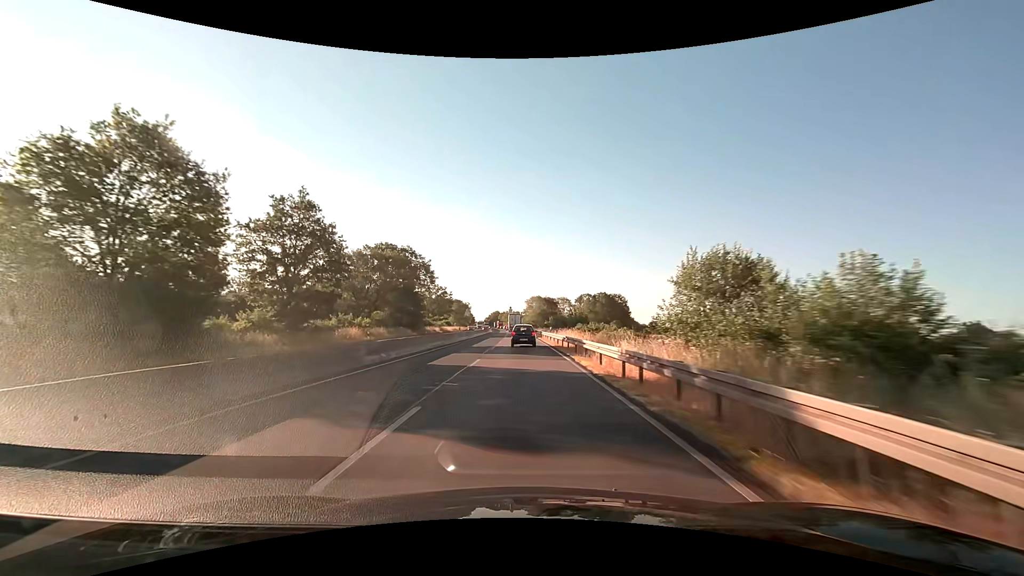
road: trunk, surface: asphalt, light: Day
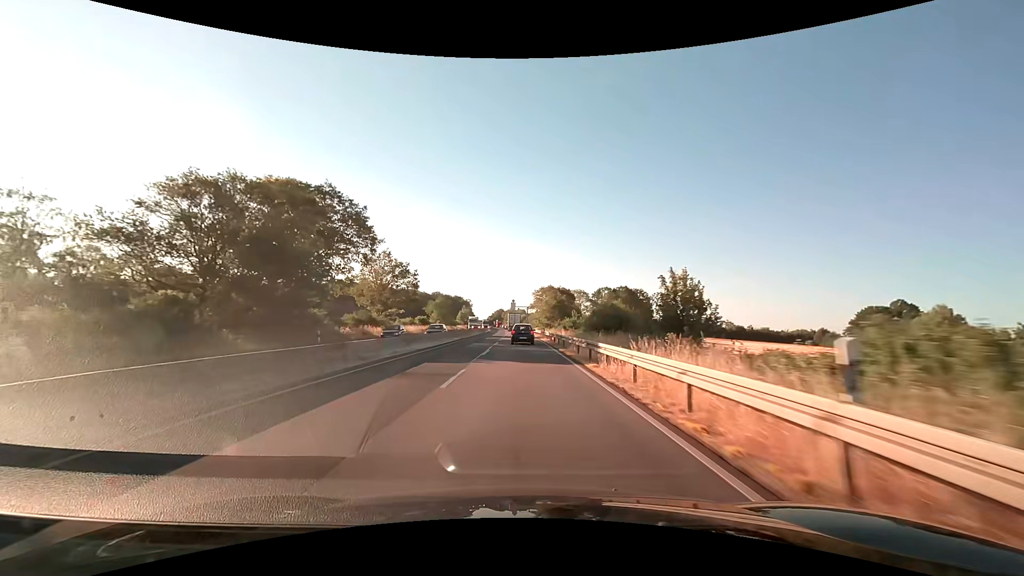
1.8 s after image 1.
(-0.2, +41.7) m; 0°
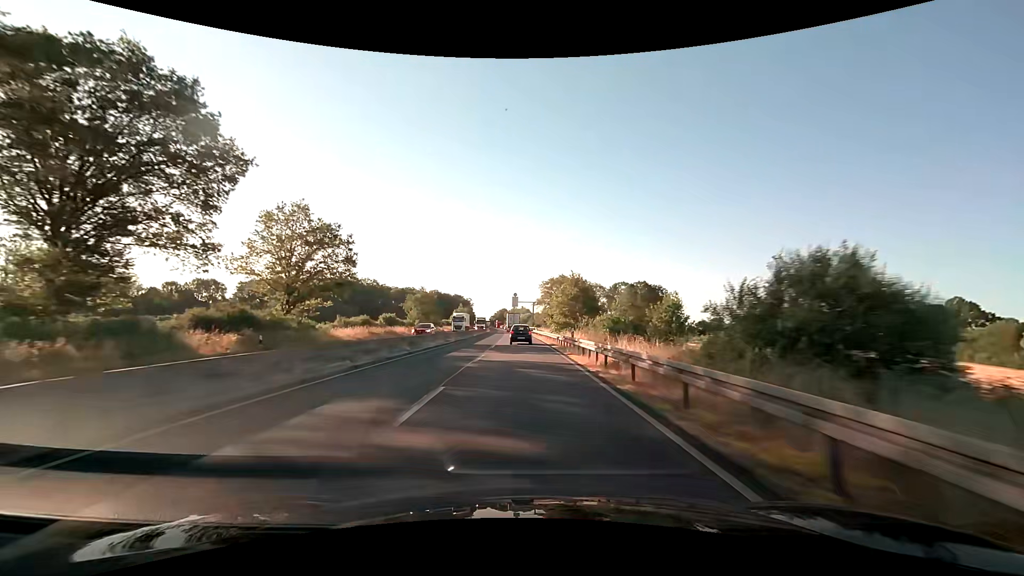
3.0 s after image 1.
(-0.2, +28.0) m; -1°
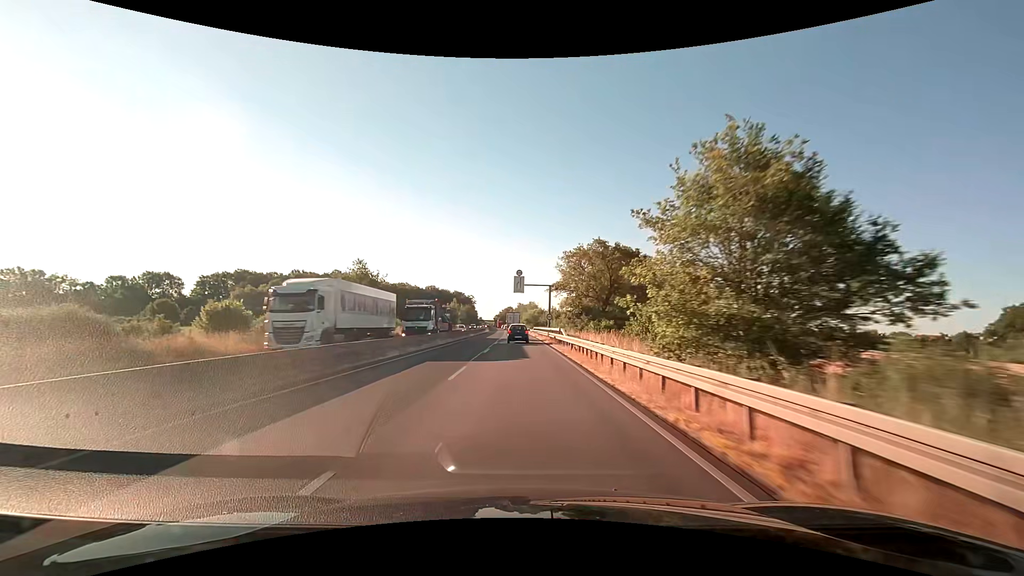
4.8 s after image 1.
(-0.3, +42.2) m; -1°
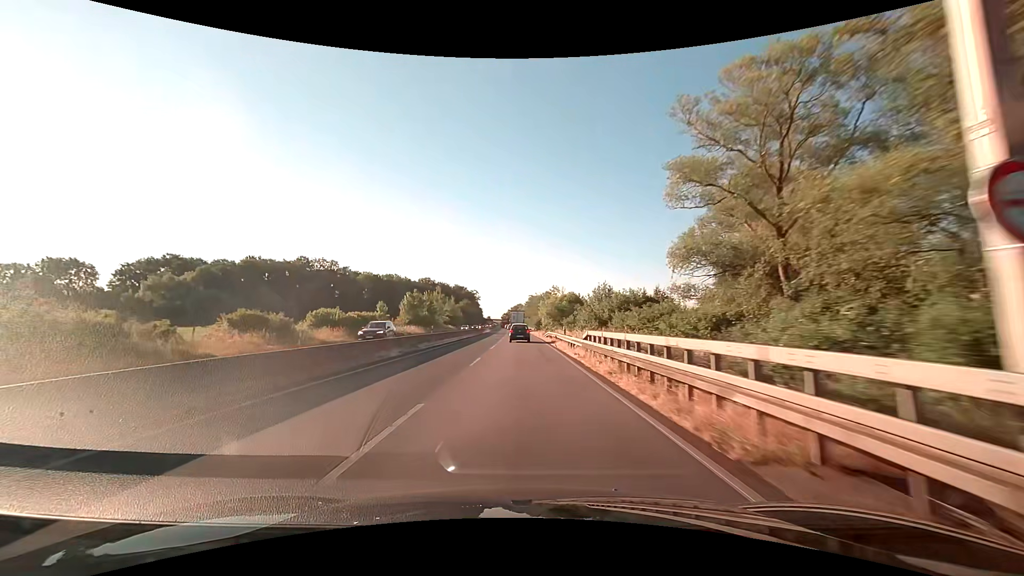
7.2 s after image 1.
(-0.7, +56.3) m; -1°
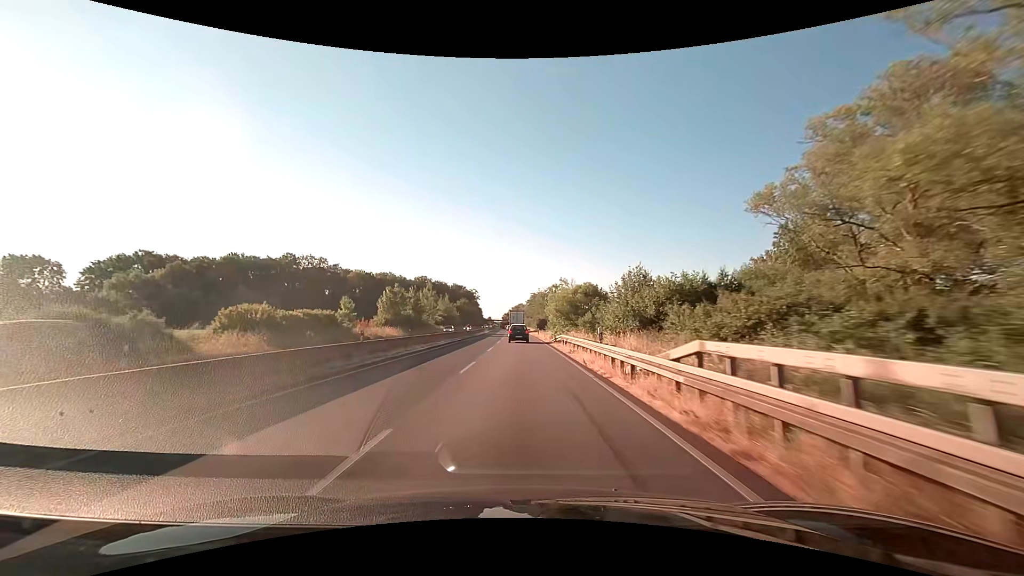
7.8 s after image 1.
(0.0, +14.1) m; 0°
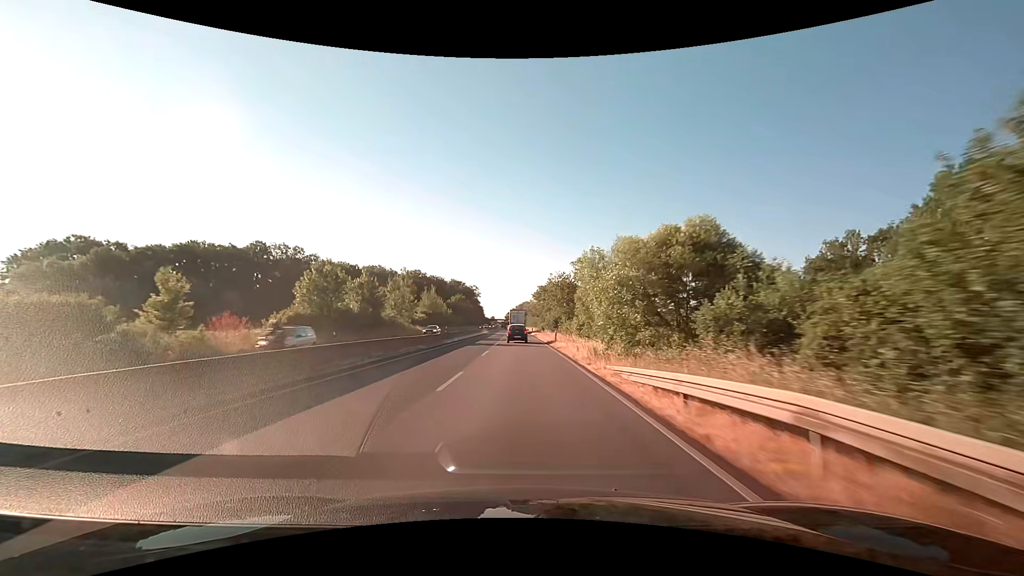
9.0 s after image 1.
(-0.2, +28.0) m; -1°
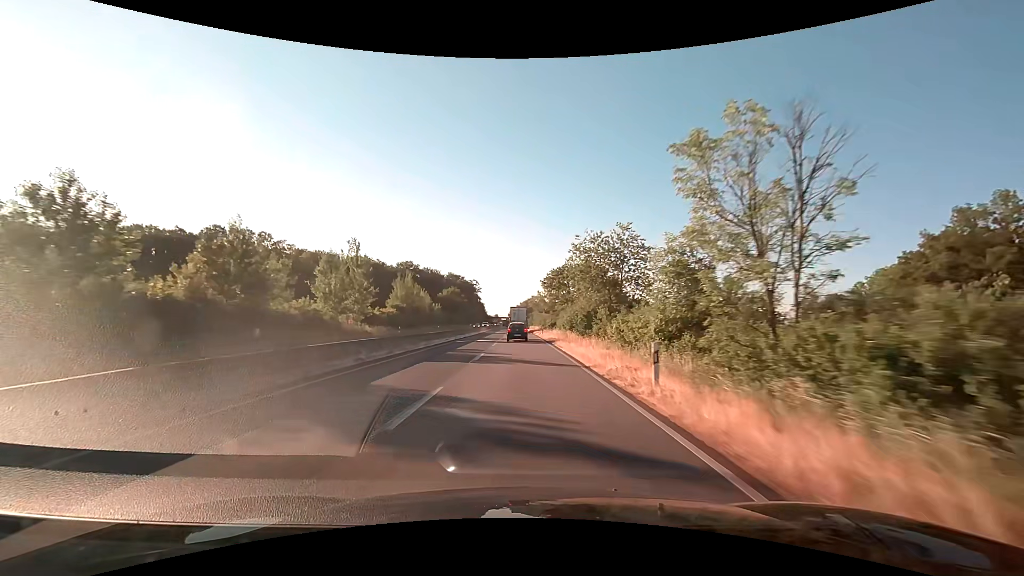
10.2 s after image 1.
(-0.1, +27.7) m; 0°
(0, +10) (0, +20) (0, +30) (0, +40) (0, +50) (0, +60) (-1, +70) (-1, +80) (-1, +90) (-1, +100) m
